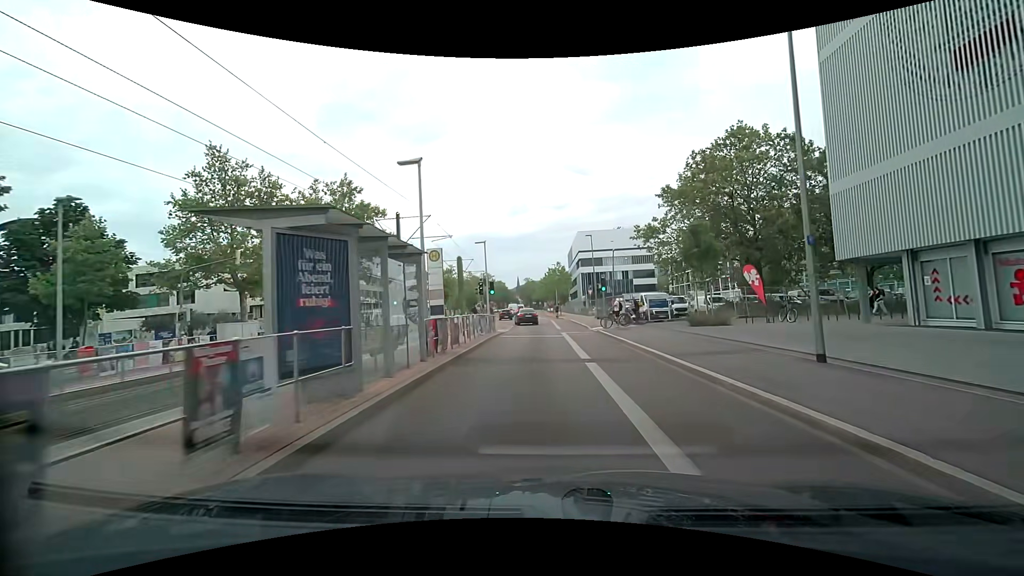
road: secondary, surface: asphalt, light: Day
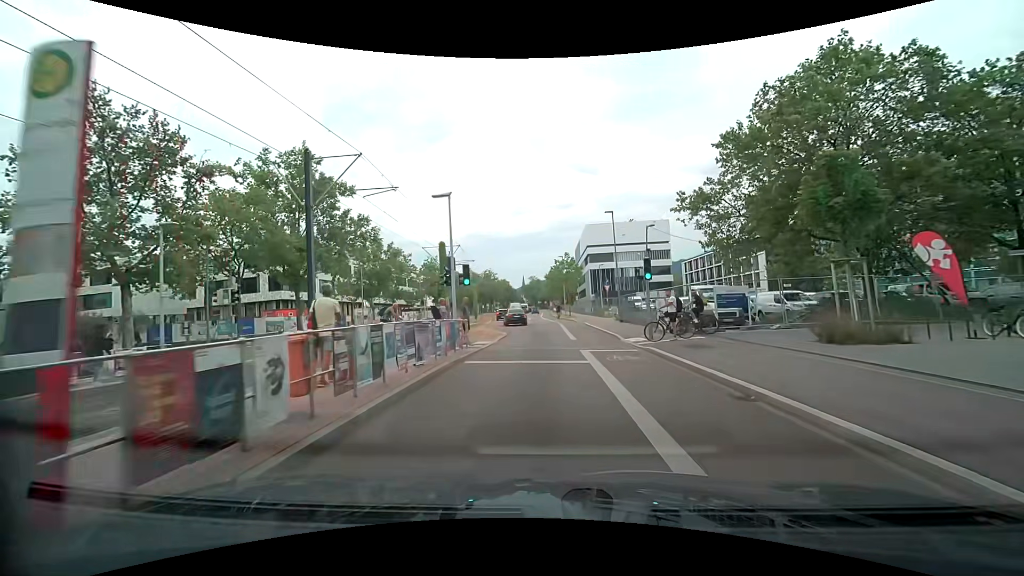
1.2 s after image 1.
(+0.1, +11.7) m; +1°
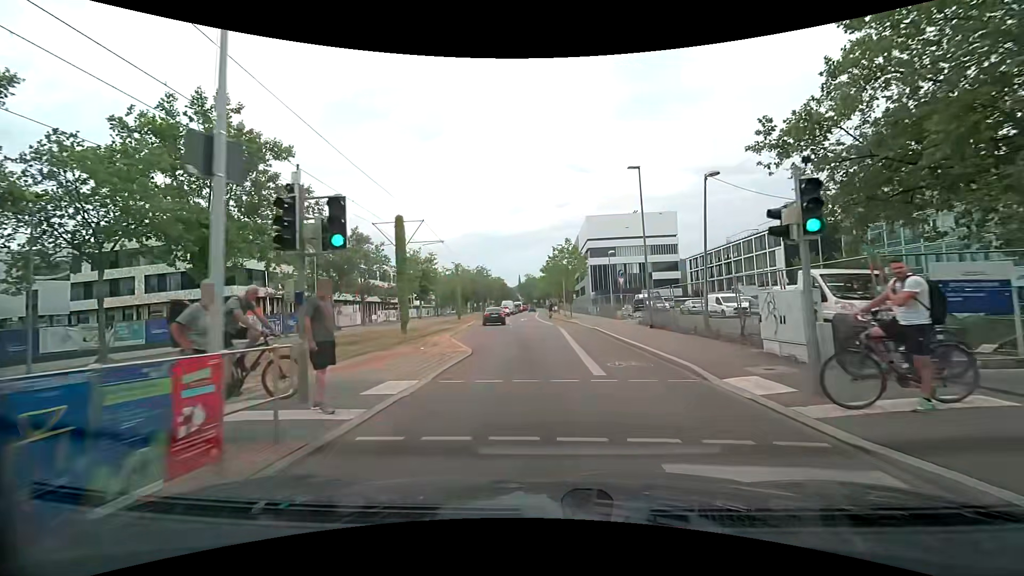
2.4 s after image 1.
(0.0, +11.5) m; 0°
(0, +10) (-1, +20) (-2, +30) (-4, +40) (-5, +50) (-5, +60) (-6, +70) (-6, +80) (-6, +90) (-6, +100) m
